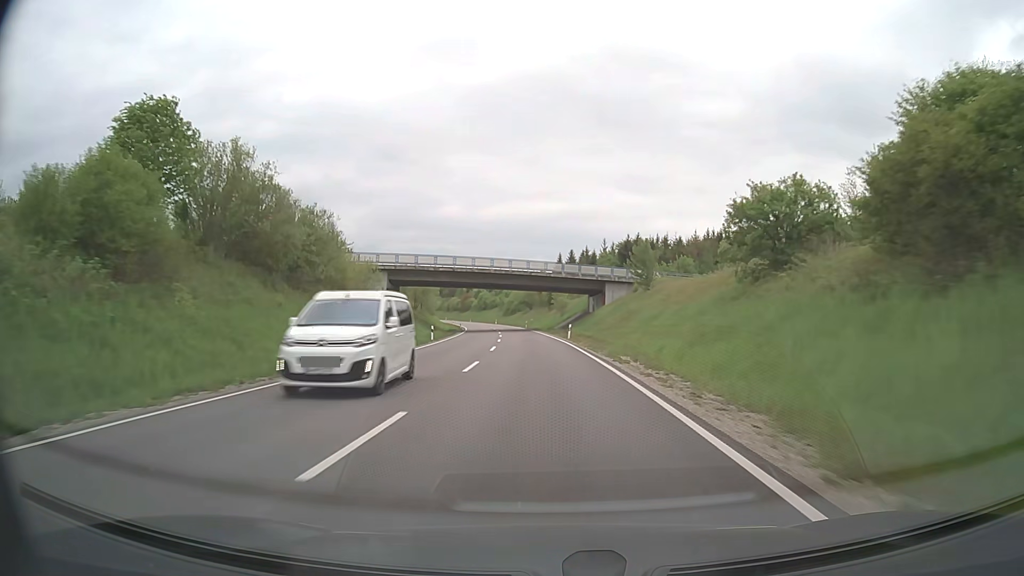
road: primary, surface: asphalt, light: Day
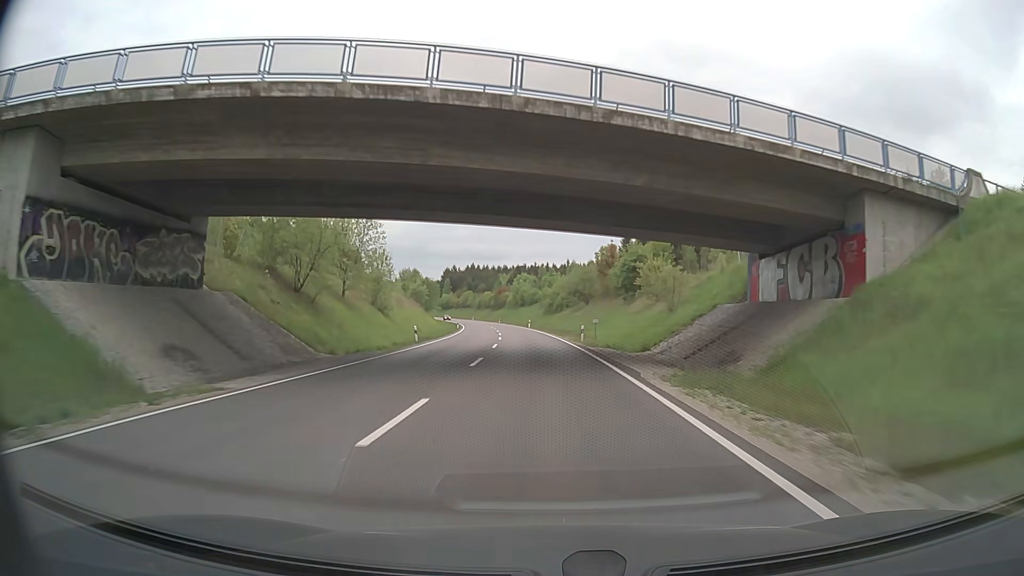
(-1.9, +59.0) m; -4°
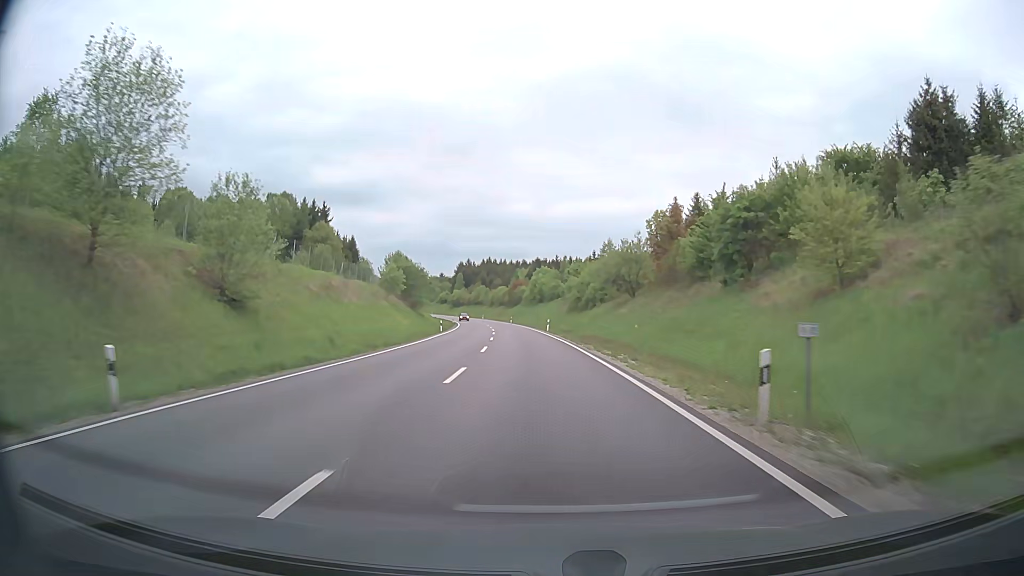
(-0.7, +29.7) m; -2°
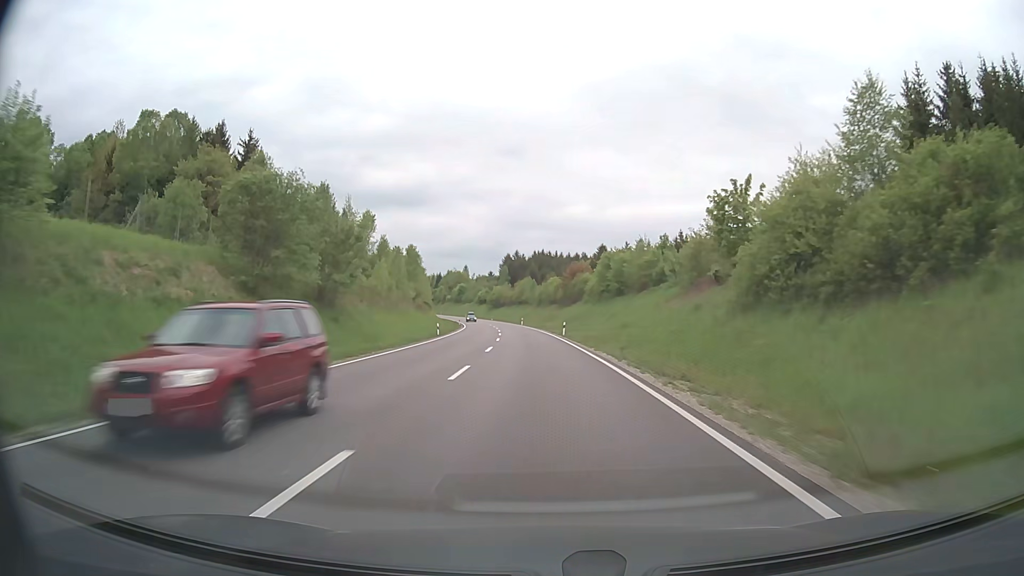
(-2.5, +59.5) m; -5°
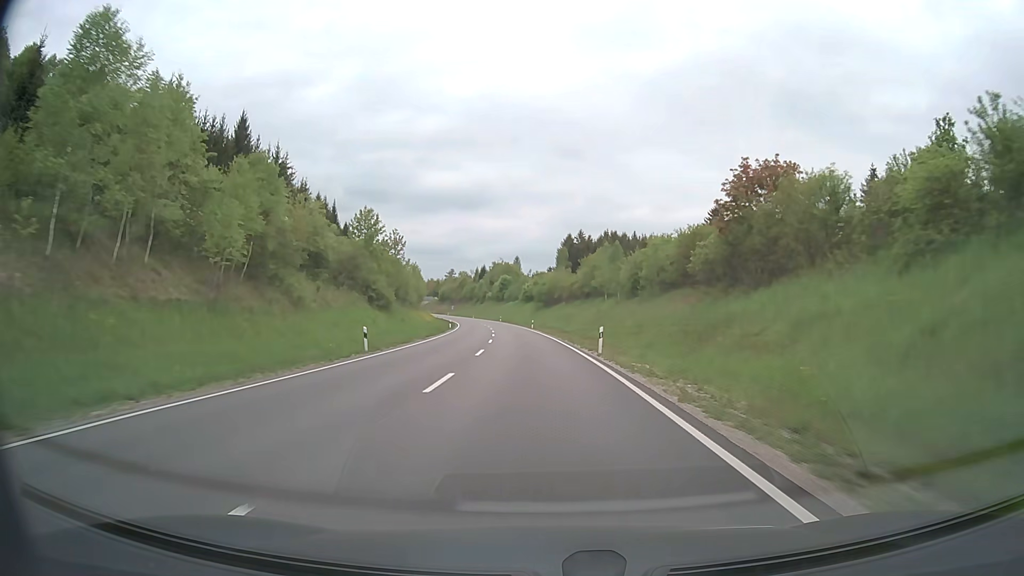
(-3.1, +74.9) m; -5°
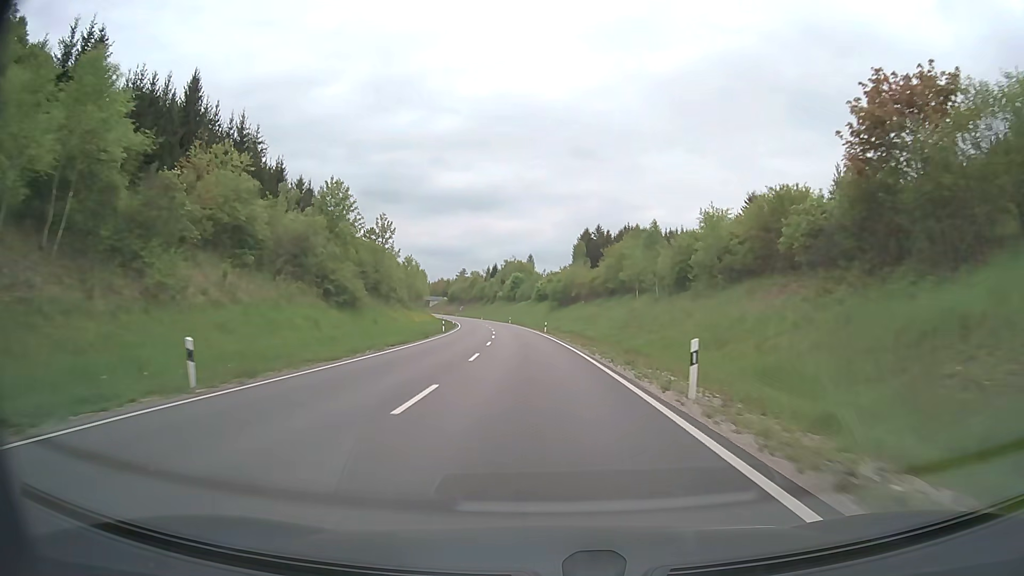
(-0.1, +15.1) m; -1°
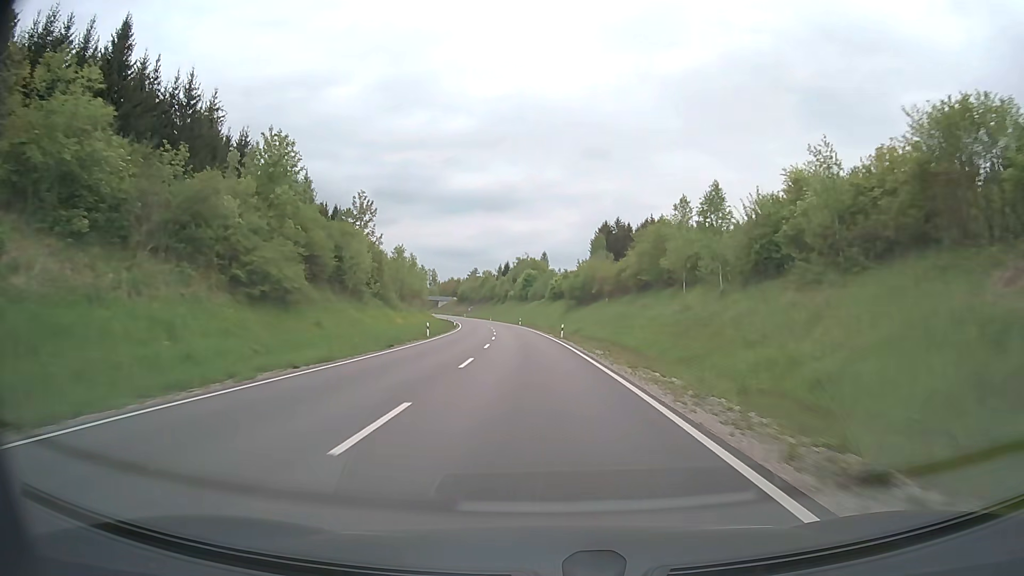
(-0.1, +15.1) m; -1°
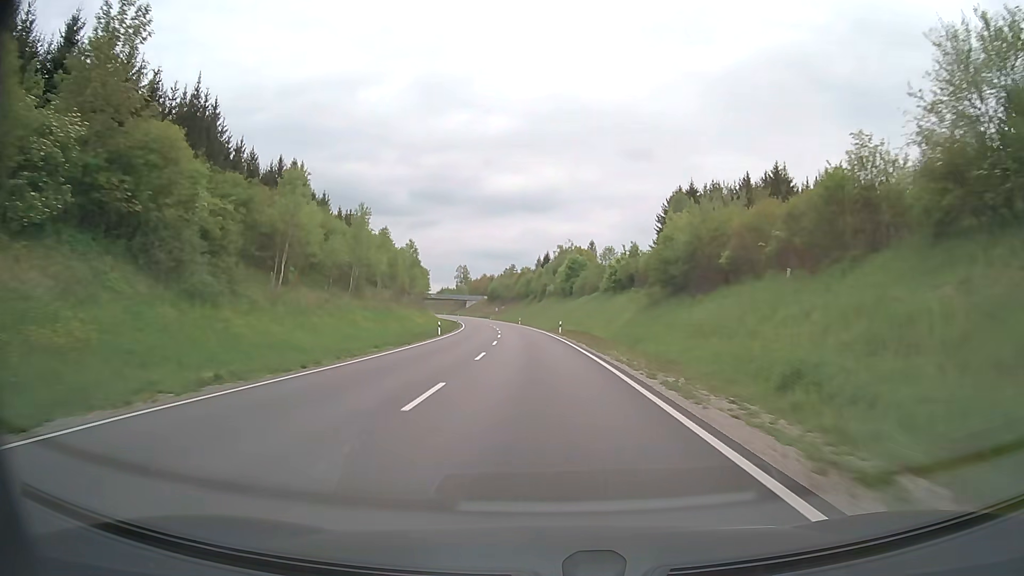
(-1.5, +45.3) m; -4°
(0, +10) (0, +20) (-1, +30) (-1, +40) (-1, +50) (-2, +60) (-3, +70) (-4, +80) (-5, +90) (-6, +100) m
